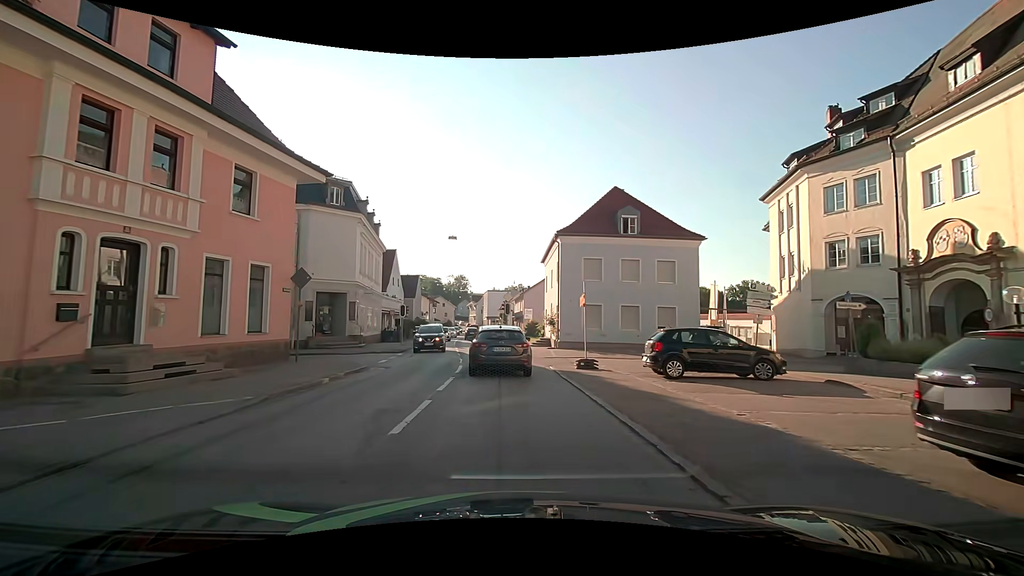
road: secondary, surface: asphalt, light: Day
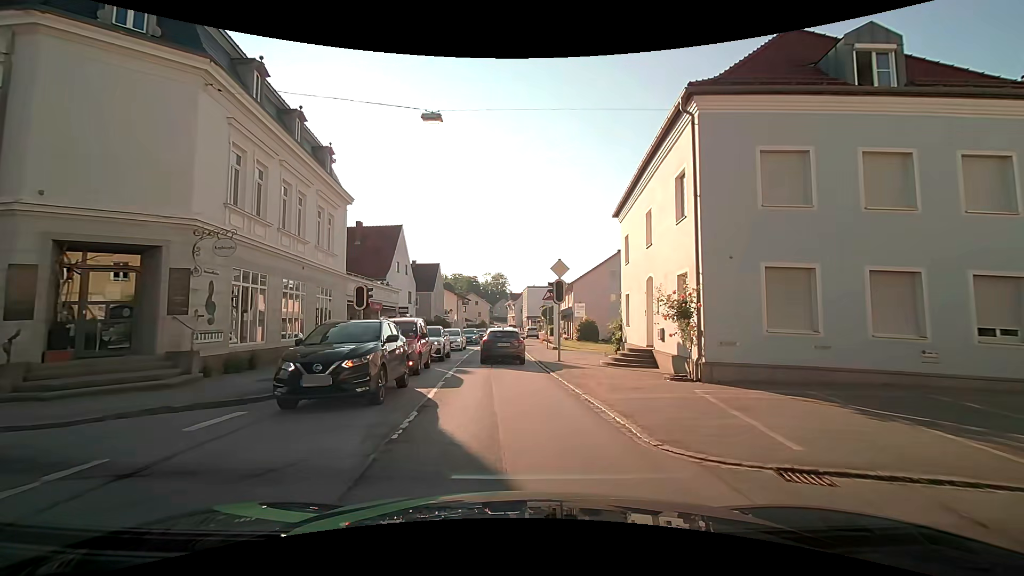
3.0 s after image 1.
(-0.8, +19.5) m; -5°
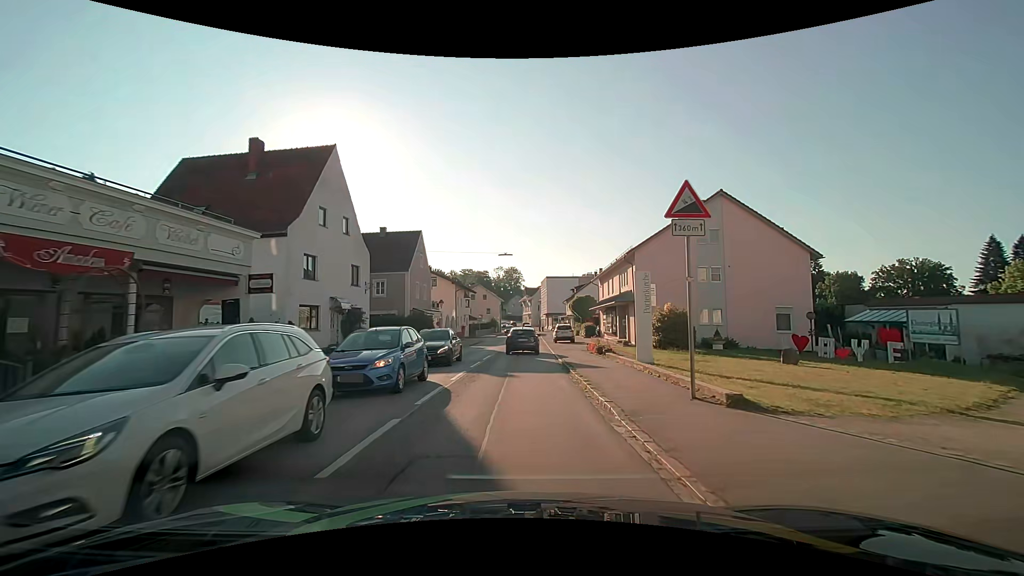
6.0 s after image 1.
(-0.7, +24.7) m; -2°
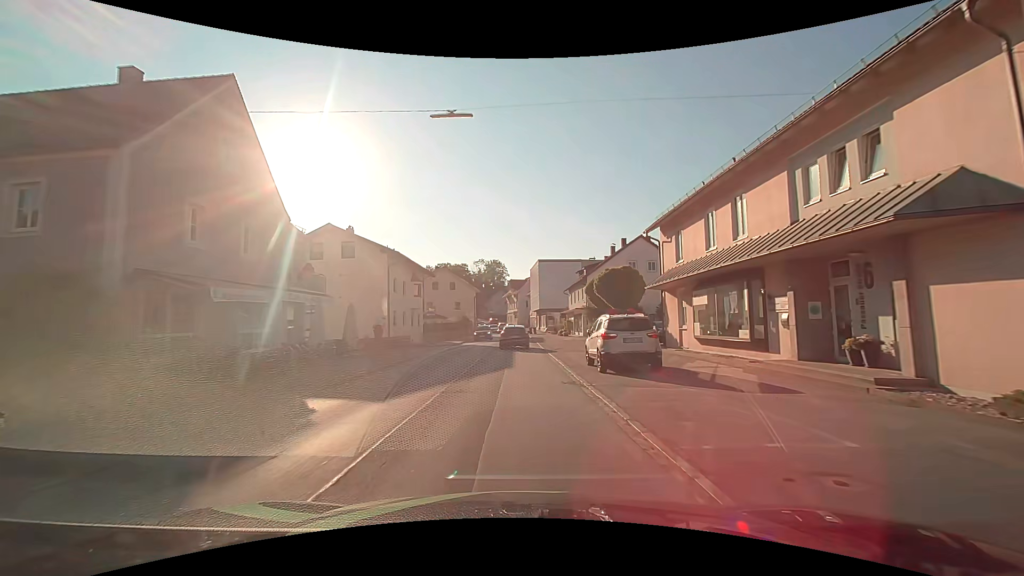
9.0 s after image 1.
(+0.4, +29.8) m; +2°
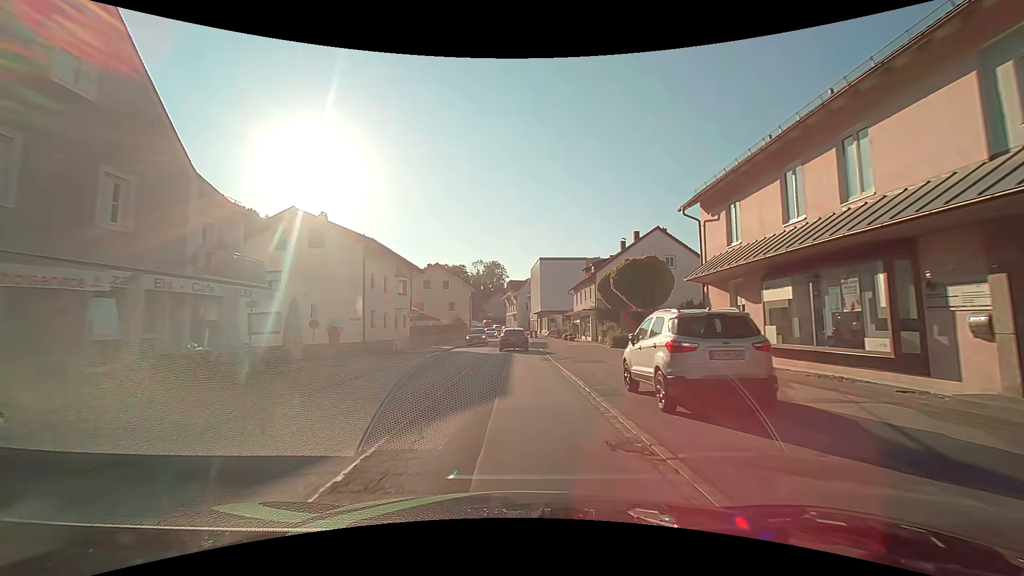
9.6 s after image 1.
(0.0, +6.3) m; 0°
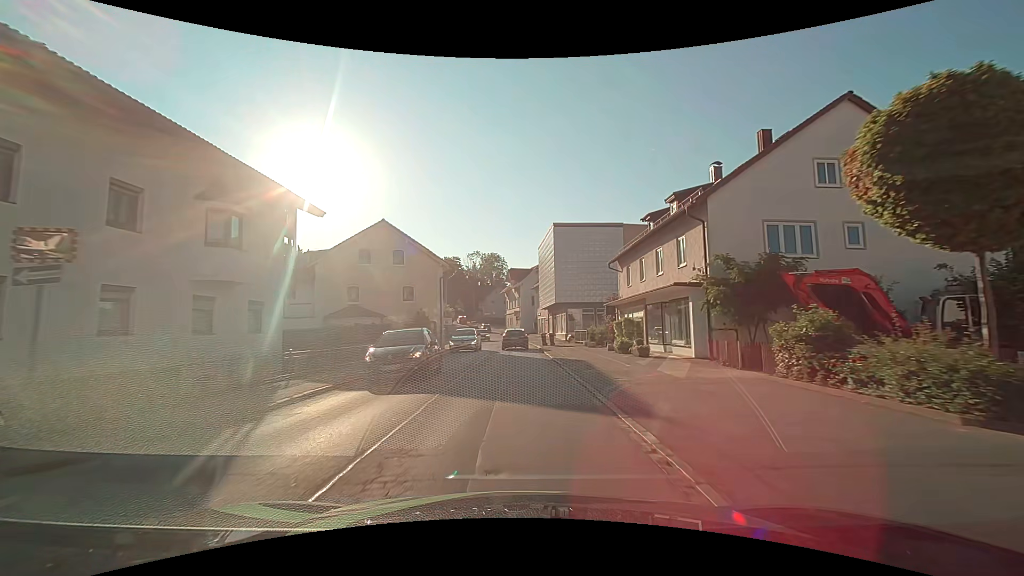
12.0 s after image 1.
(+0.1, +26.7) m; 0°
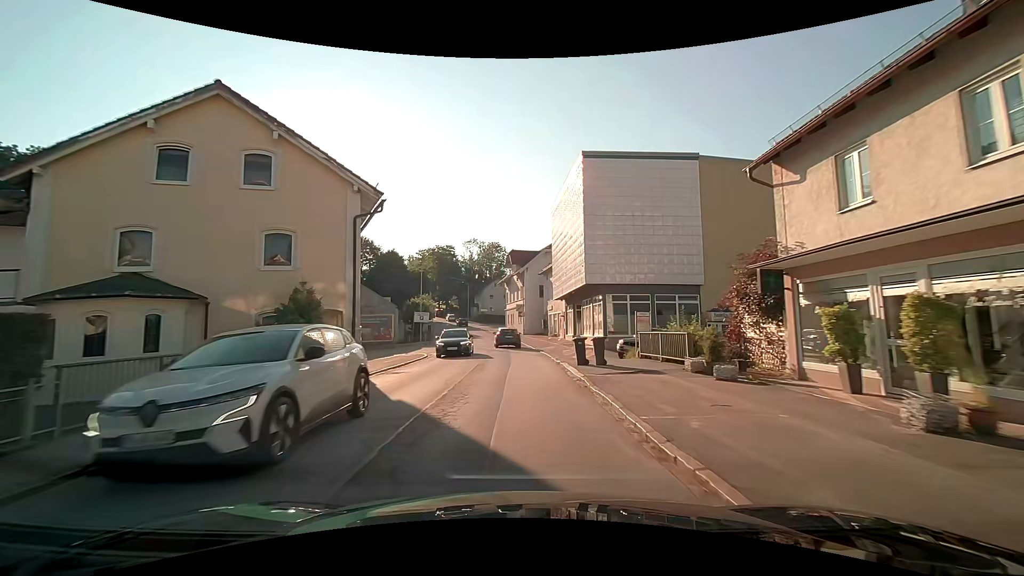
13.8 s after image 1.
(-0.2, +21.3) m; 0°
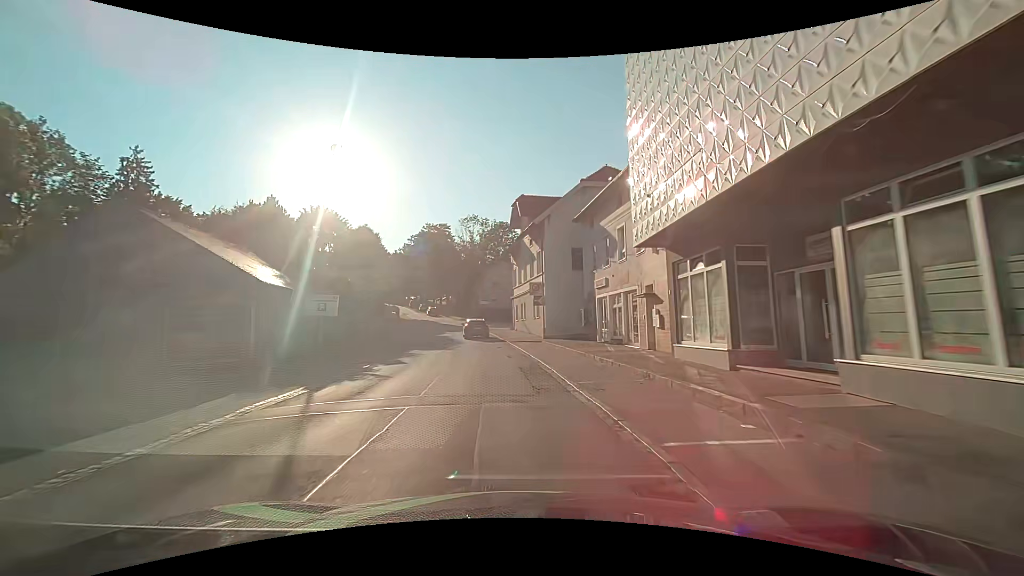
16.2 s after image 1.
(-0.4, +29.3) m; -2°
(0, +10) (-1, +20) (-2, +30) (-3, +40) (-5, +50) (-7, +59) (-9, +69) (-11, +79) (-14, +89) (-17, +98) m
